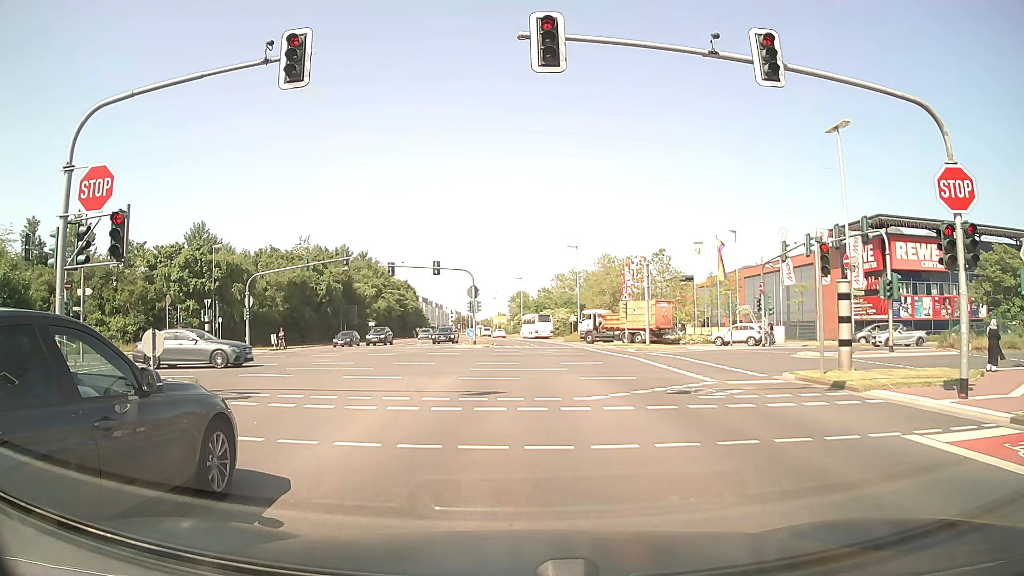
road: secondary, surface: asphalt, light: Day
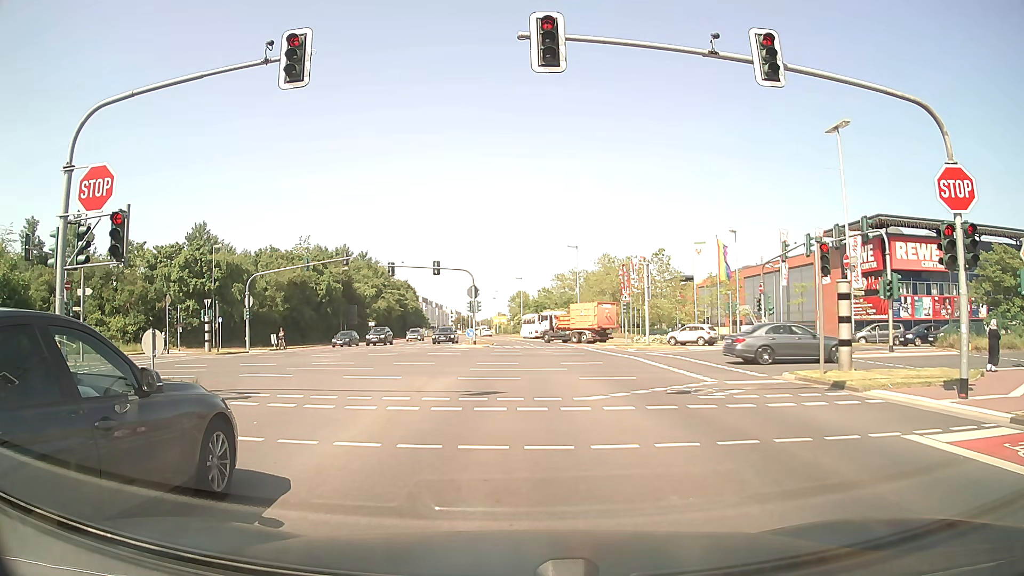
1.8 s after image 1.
(0.0, 0.0) m; 0°
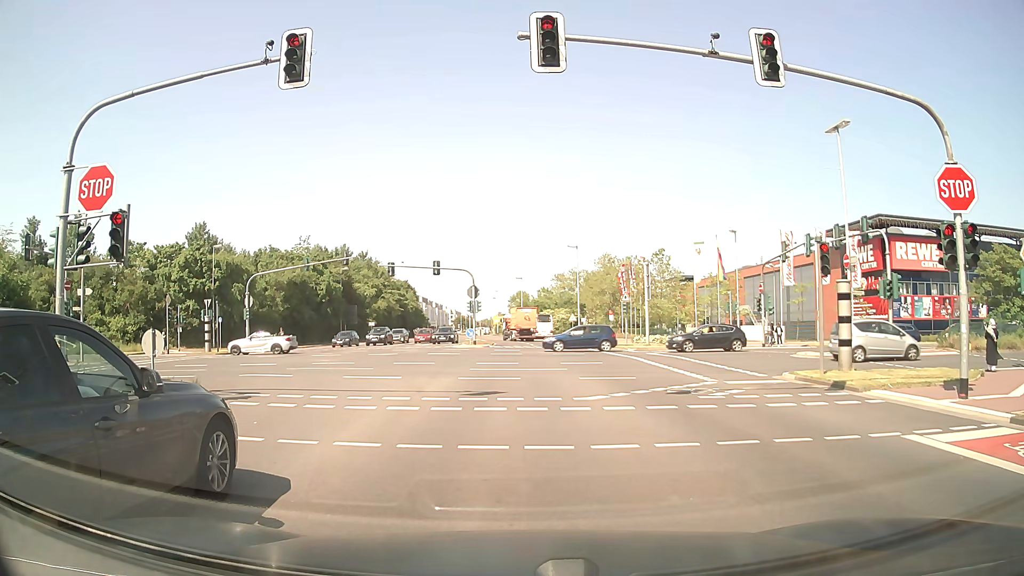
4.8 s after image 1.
(0.0, 0.0) m; 0°
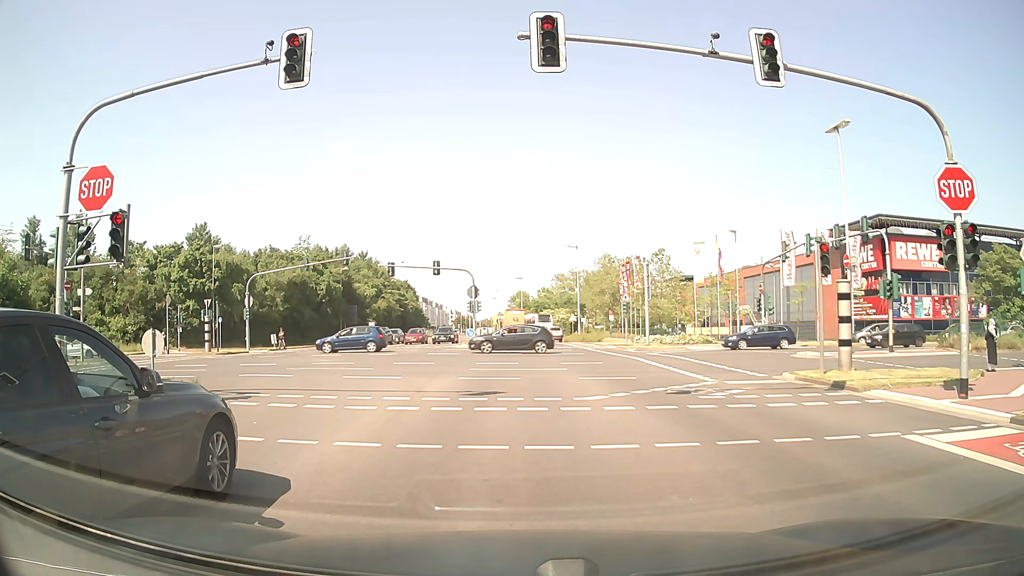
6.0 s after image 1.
(0.0, 0.0) m; 0°
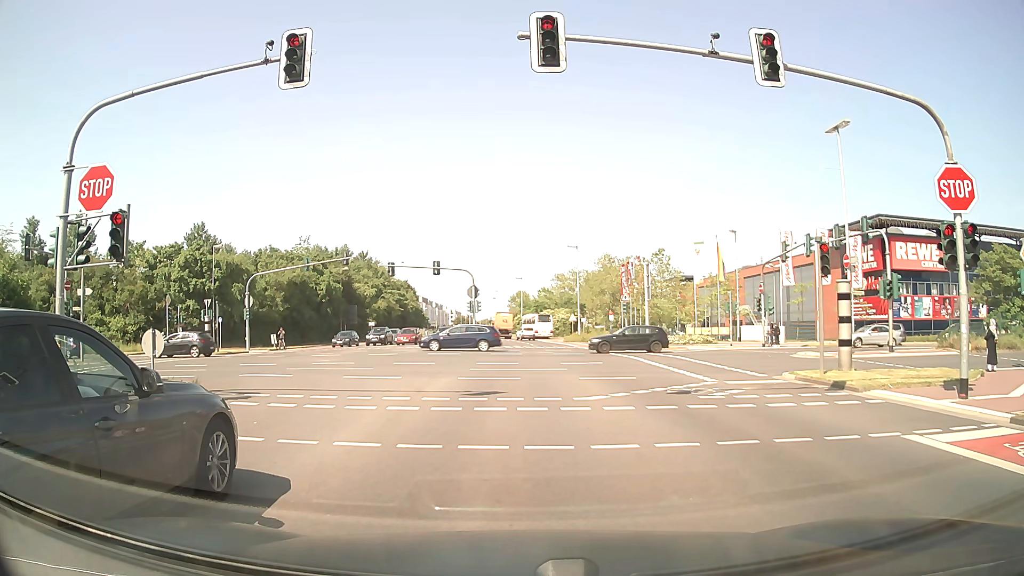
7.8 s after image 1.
(0.0, 0.0) m; 0°
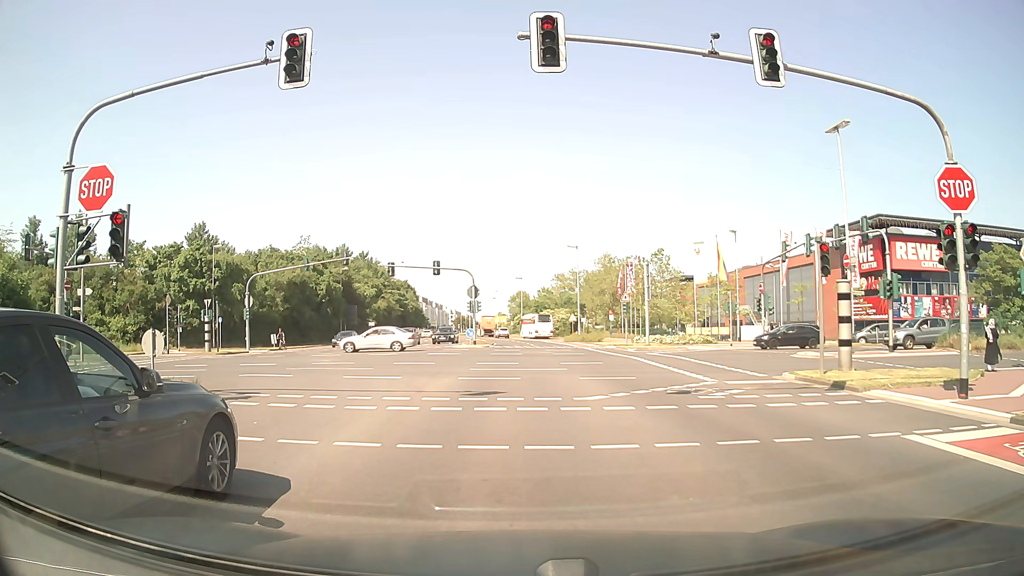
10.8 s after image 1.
(0.0, 0.0) m; 0°
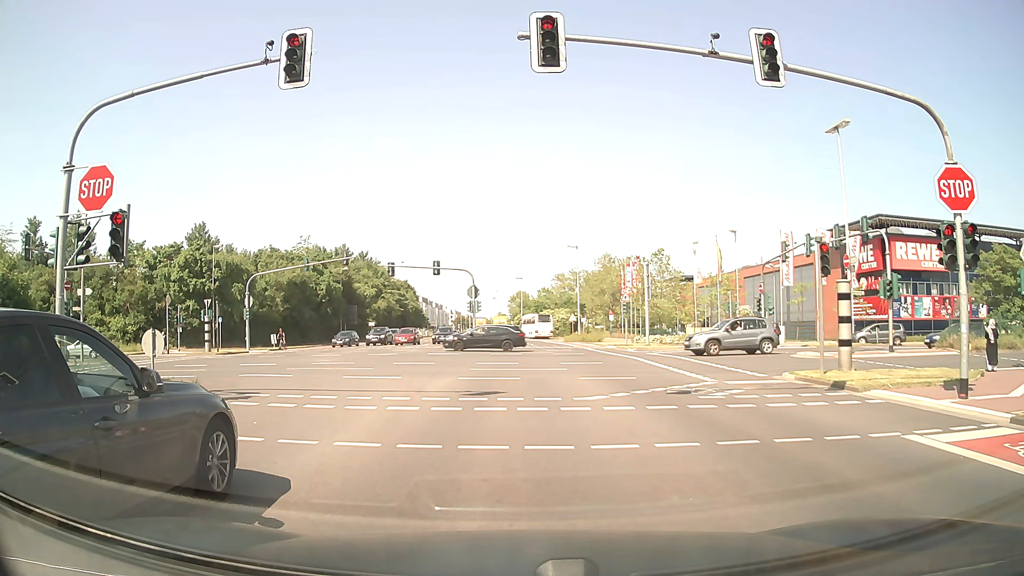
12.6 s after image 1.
(0.0, 0.0) m; 0°
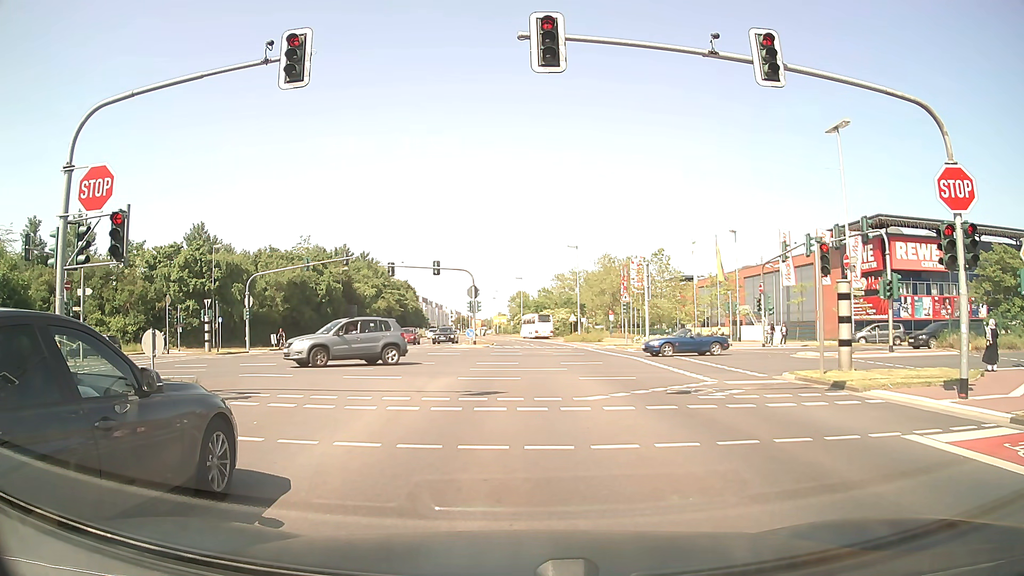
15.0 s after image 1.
(0.0, 0.0) m; 0°
